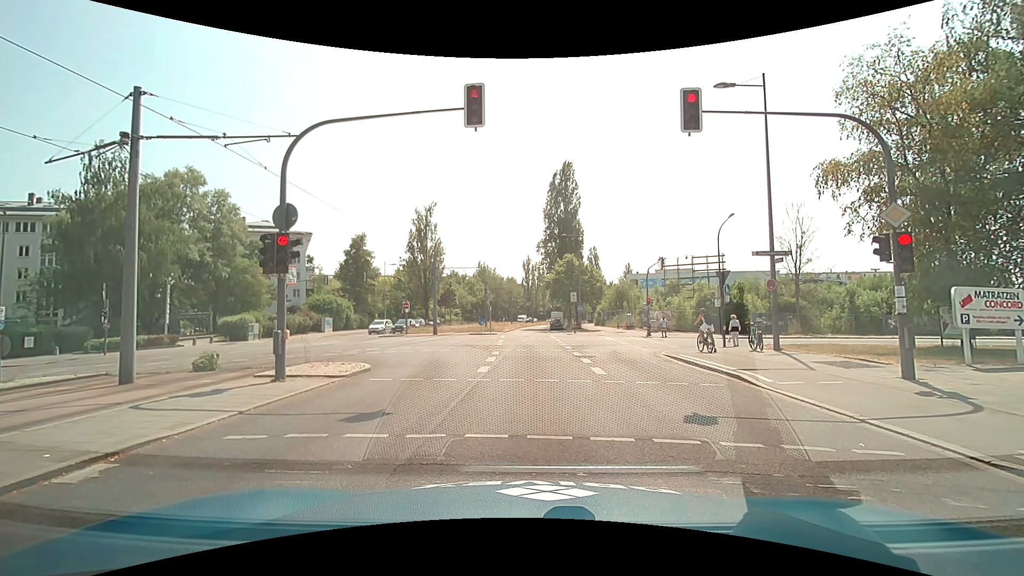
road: secondary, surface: asphalt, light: Day
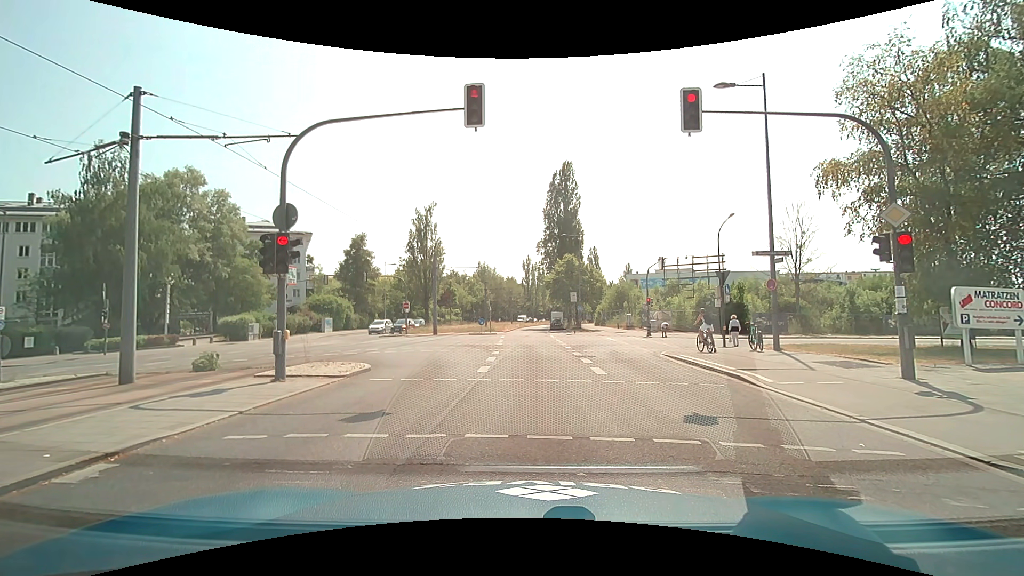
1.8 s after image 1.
(0.0, 0.0) m; 0°
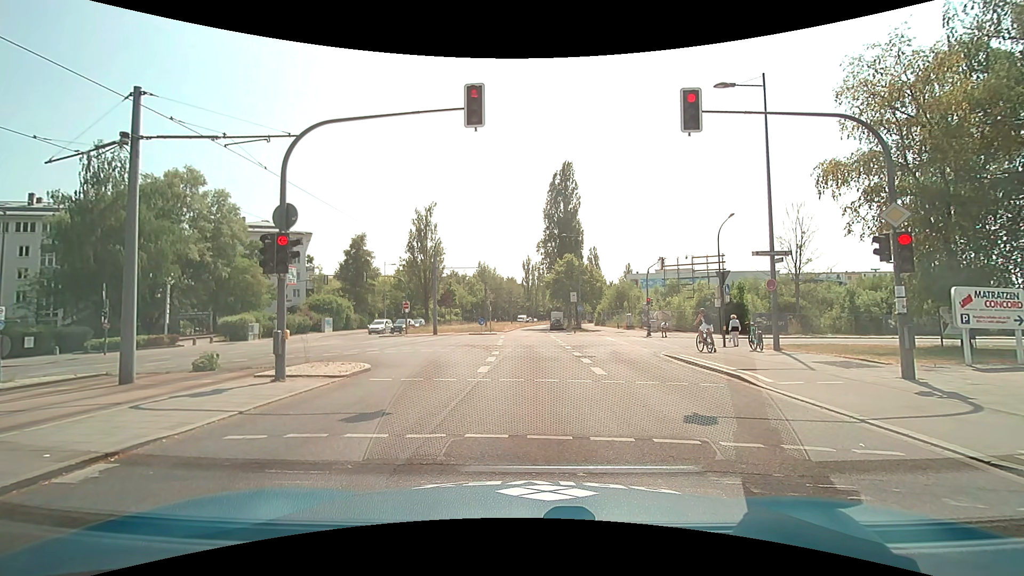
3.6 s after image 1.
(0.0, 0.0) m; 0°
(0, +10) (+1, +20) (+1, +30) (+1, +40) (+1, +50) (+2, +60) (+2, +70) (+3, +80) (+4, +90) (+5, +100) m
